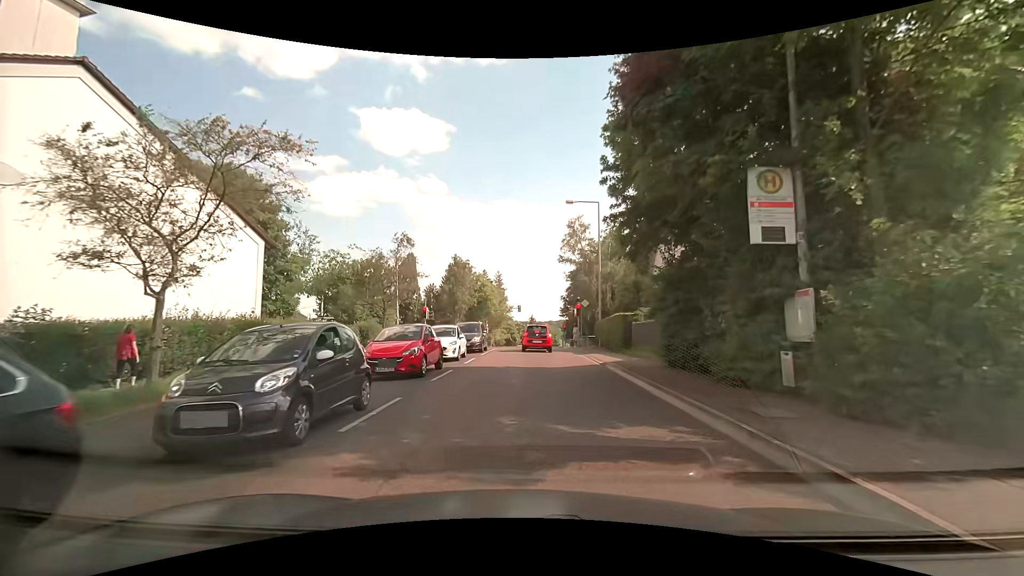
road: tertiary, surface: asphalt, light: Day
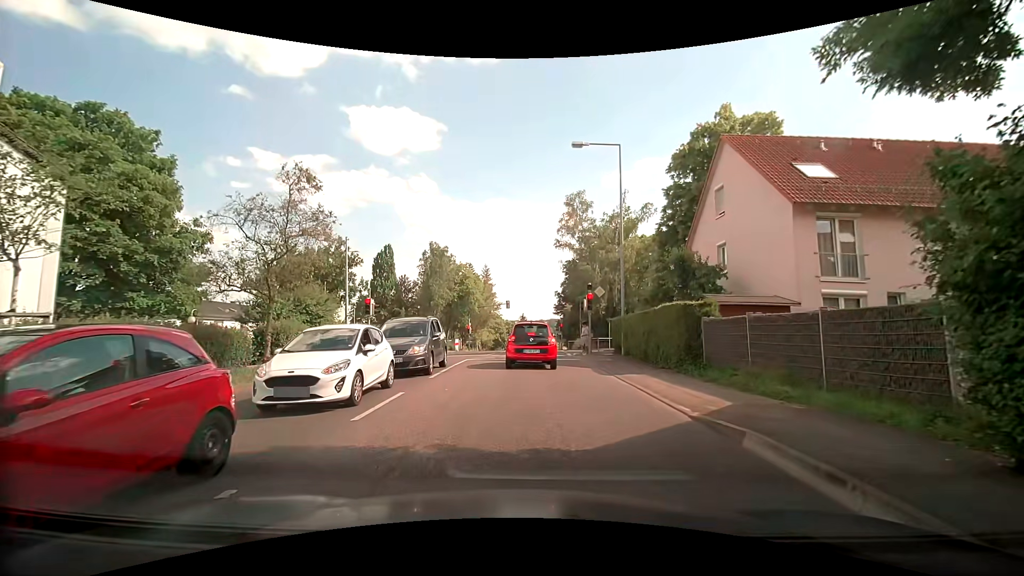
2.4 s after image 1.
(+0.1, +10.8) m; +1°
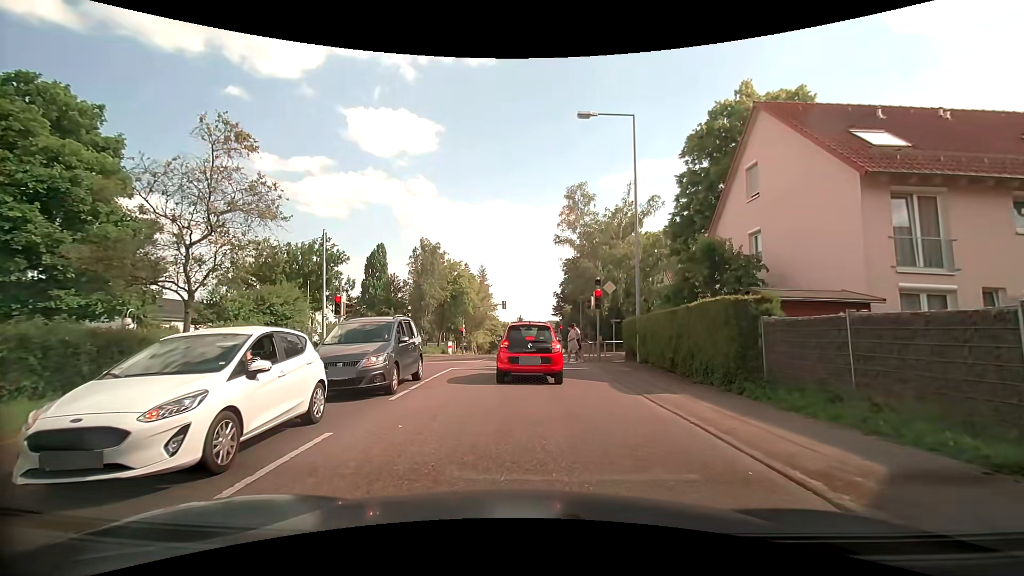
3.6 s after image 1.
(0.0, +3.6) m; +1°
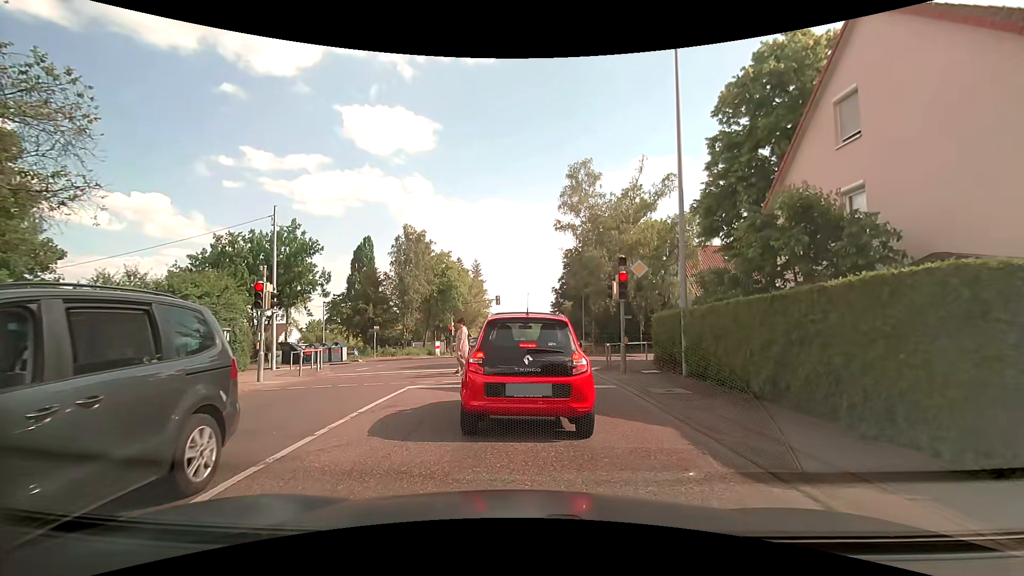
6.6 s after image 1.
(+0.1, +5.9) m; +2°
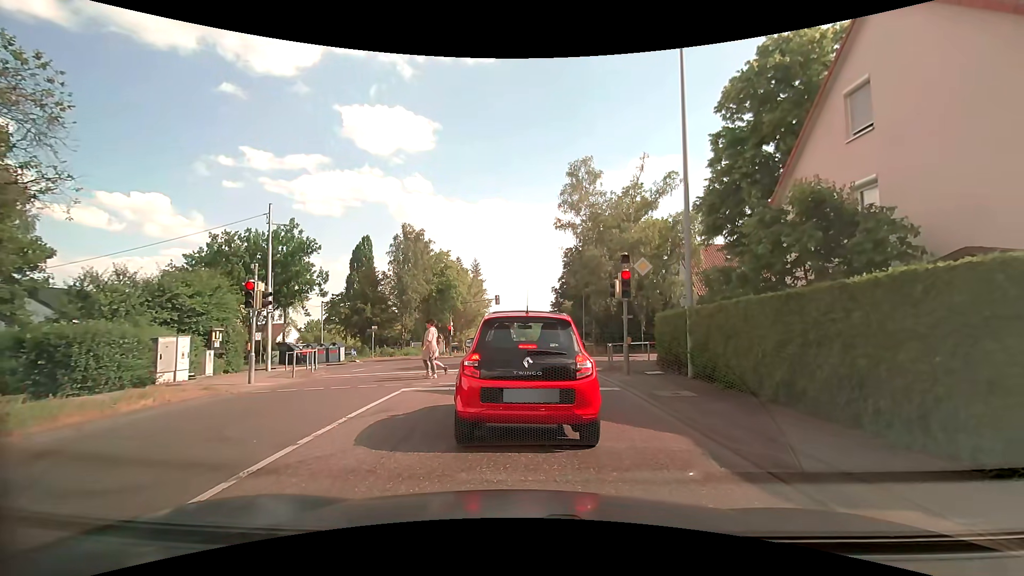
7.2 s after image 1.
(0.0, +0.5) m; 0°
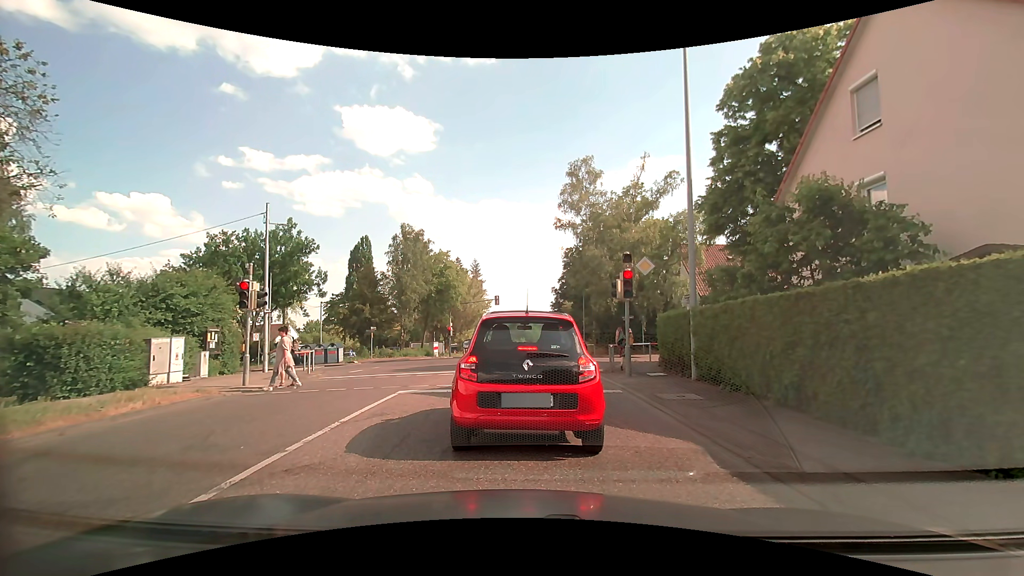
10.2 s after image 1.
(0.0, +0.4) m; 0°
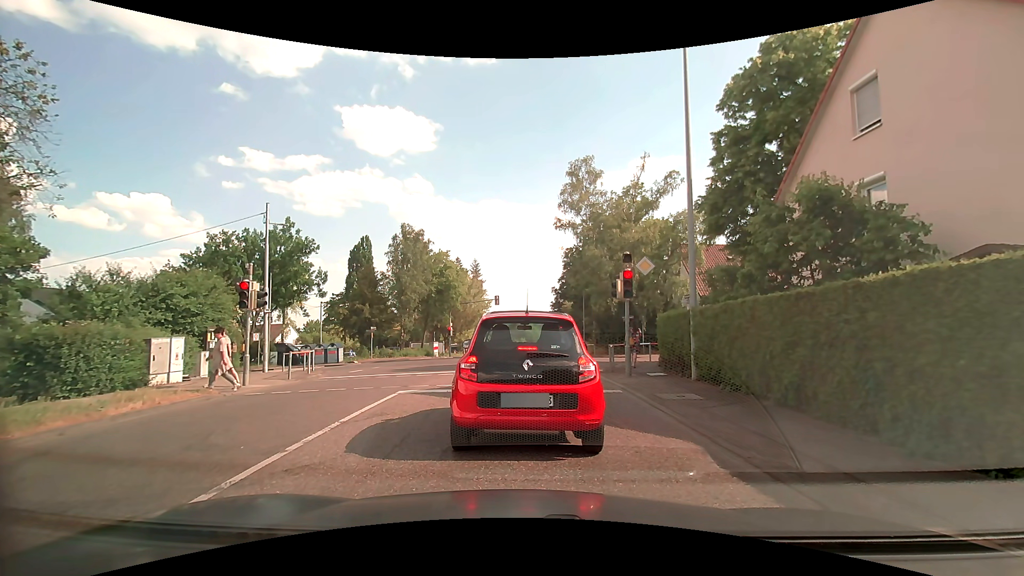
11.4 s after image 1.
(0.0, 0.0) m; 0°
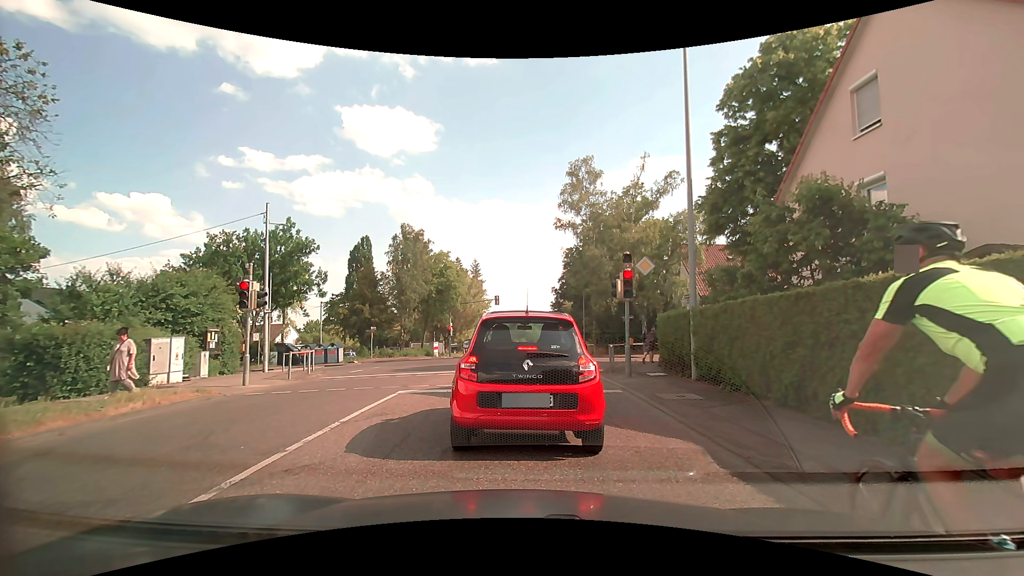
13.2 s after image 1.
(0.0, 0.0) m; 0°
(0, +10) (0, +20) (+4, +29) (+14, +31) (+24, +32) (+34, +32) (+44, +33) (+54, +33) (+64, +34) (+74, +34) m
